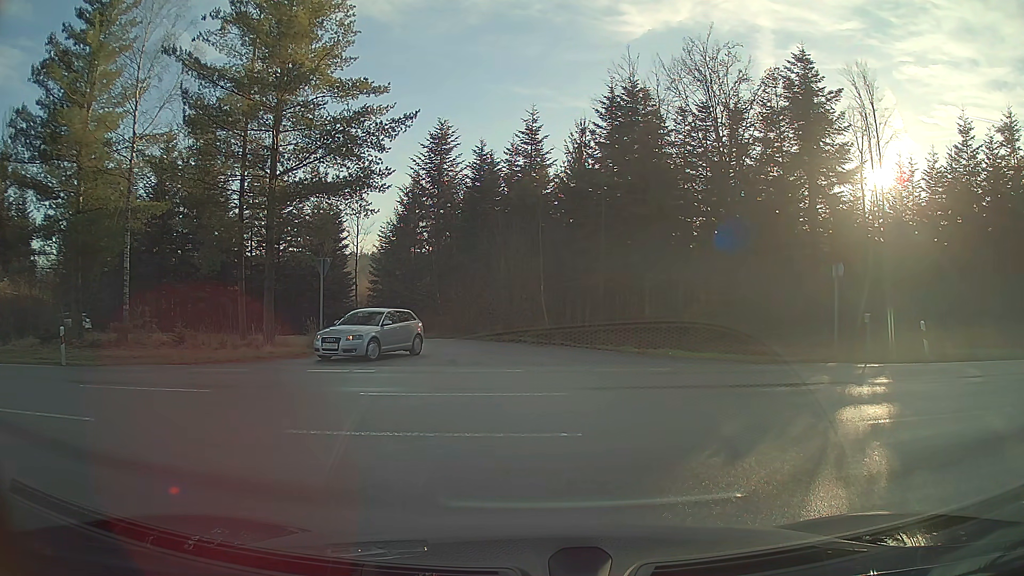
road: tertiary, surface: asphalt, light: Day
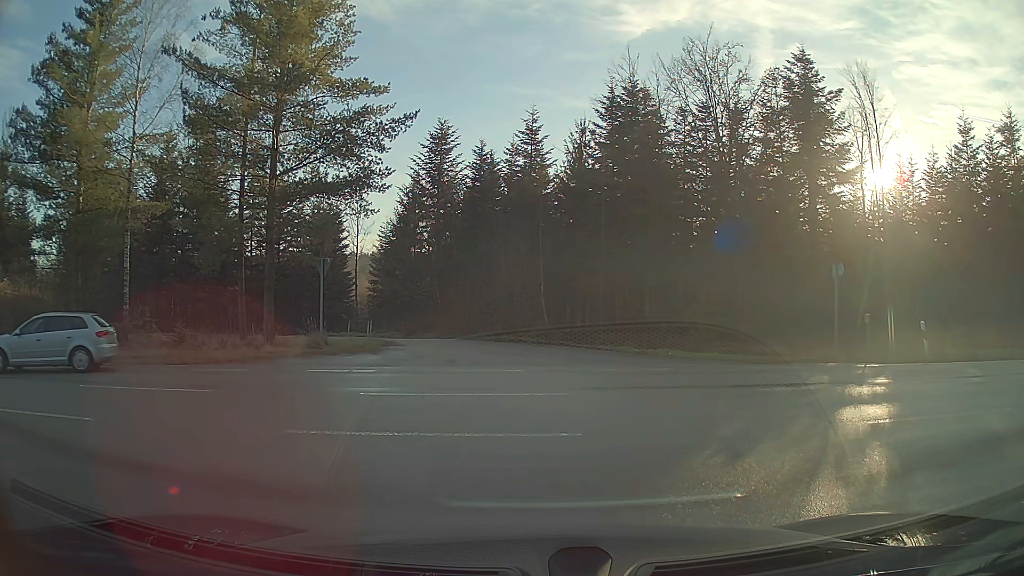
(0.0, 0.0) m; 0°
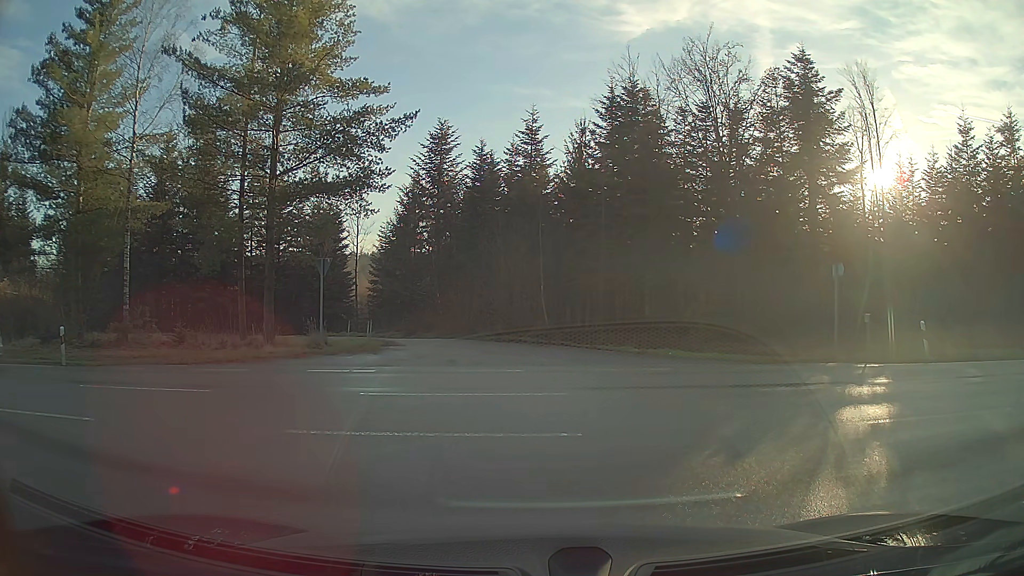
(0.0, 0.0) m; 0°
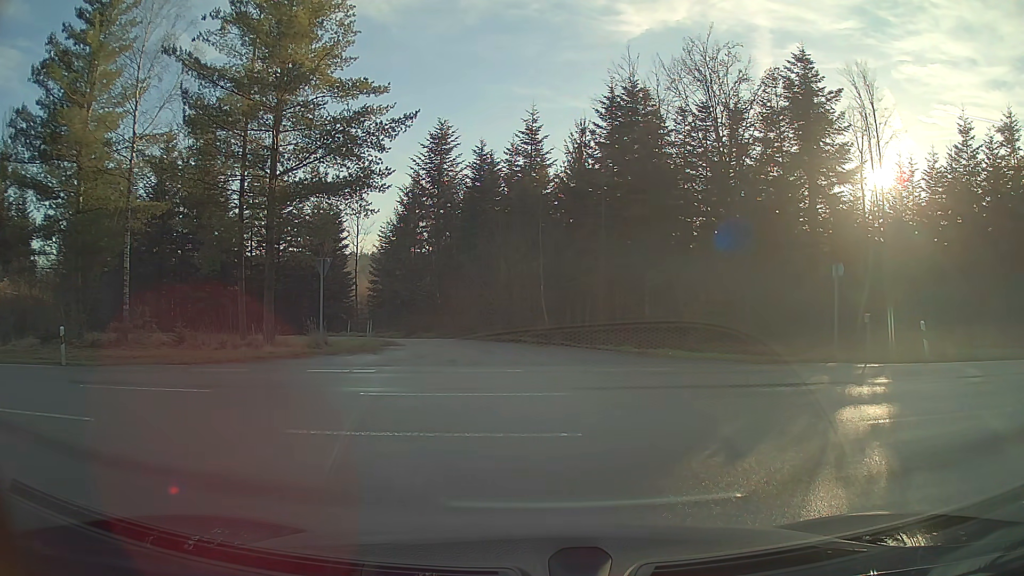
(0.0, 0.0) m; 0°
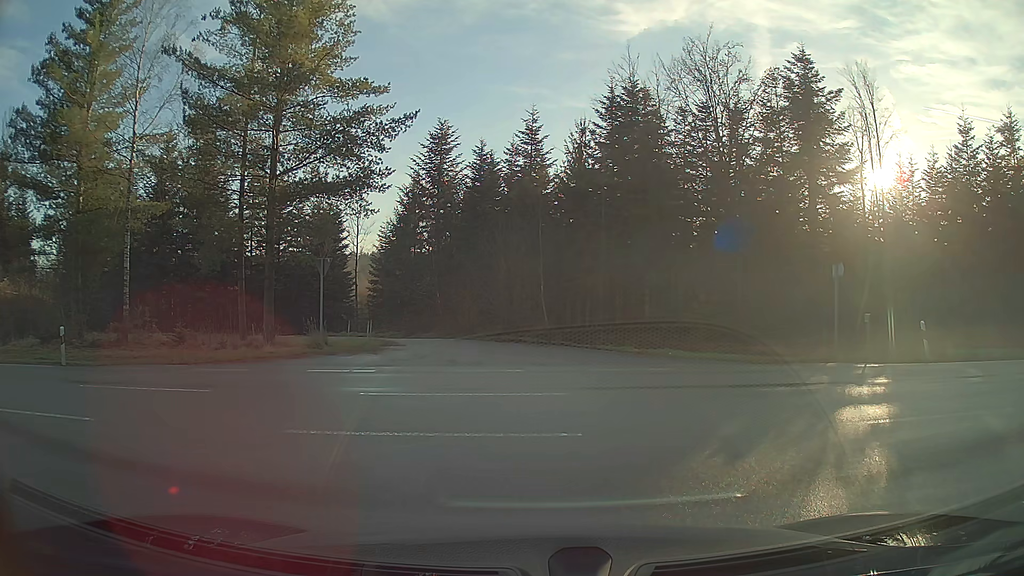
(0.0, 0.0) m; 0°
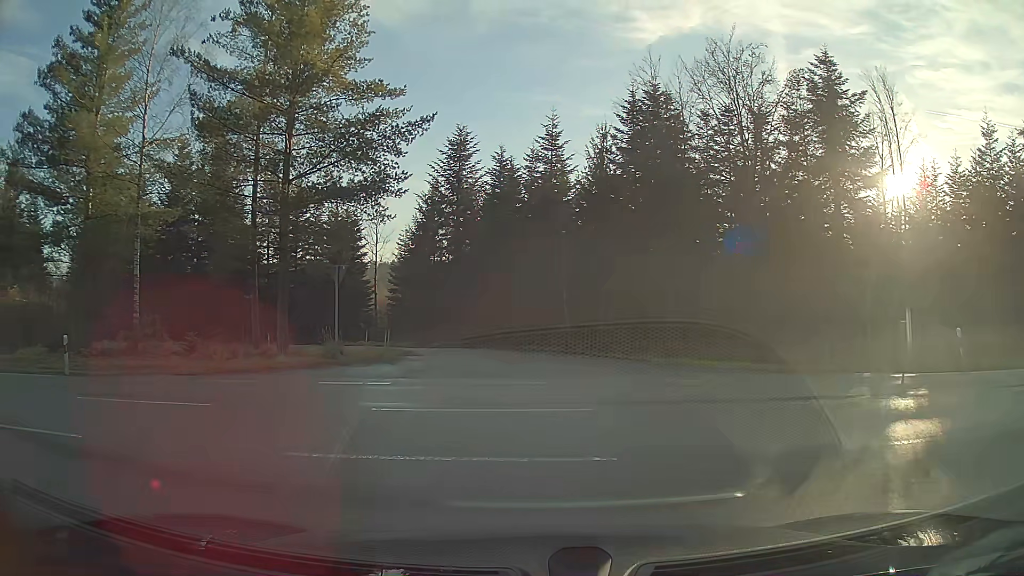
(0.0, +0.9) m; -4°
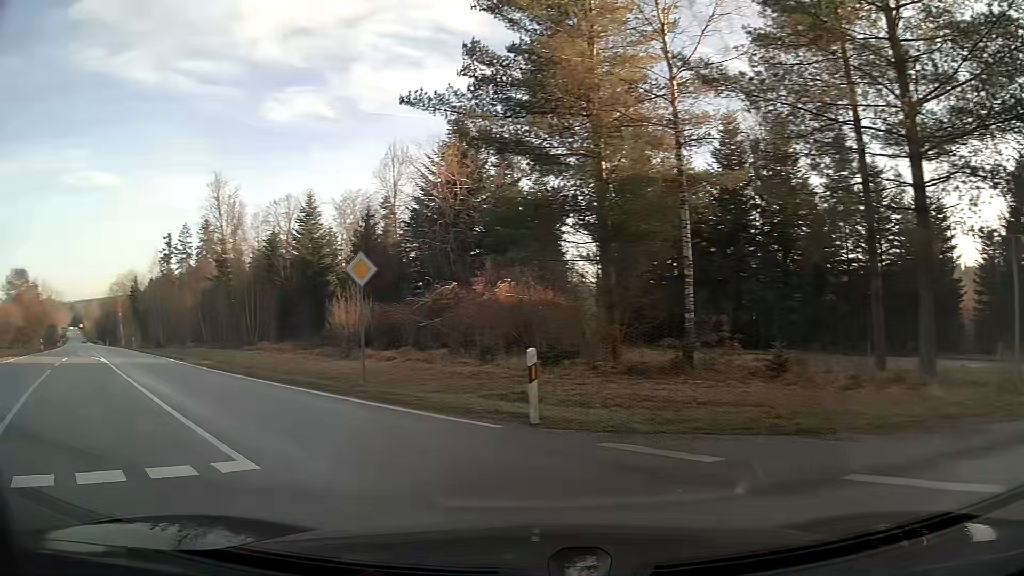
(-4.5, +8.8) m; -50°
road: secondary
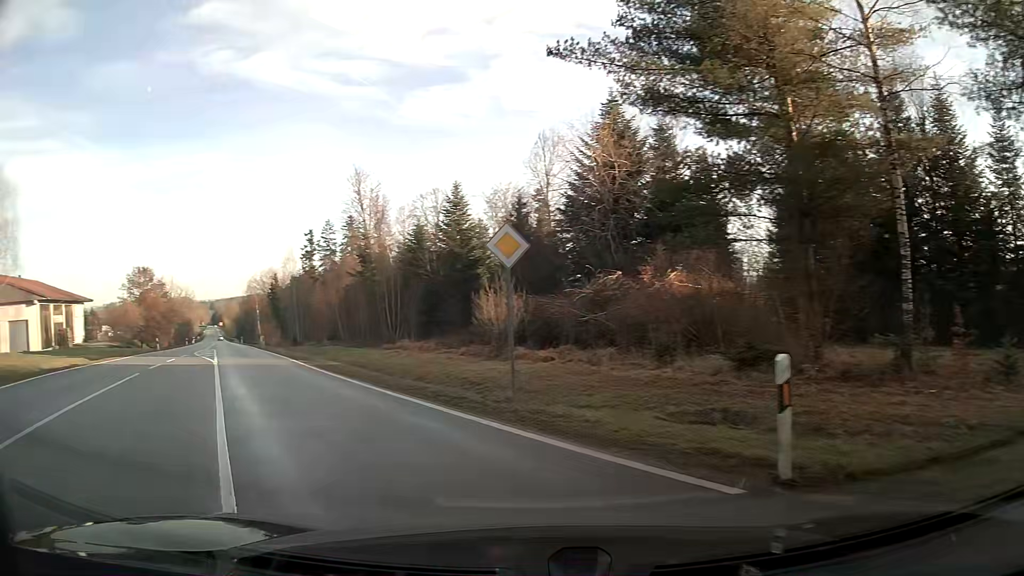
(-0.5, +3.9) m; -13°
